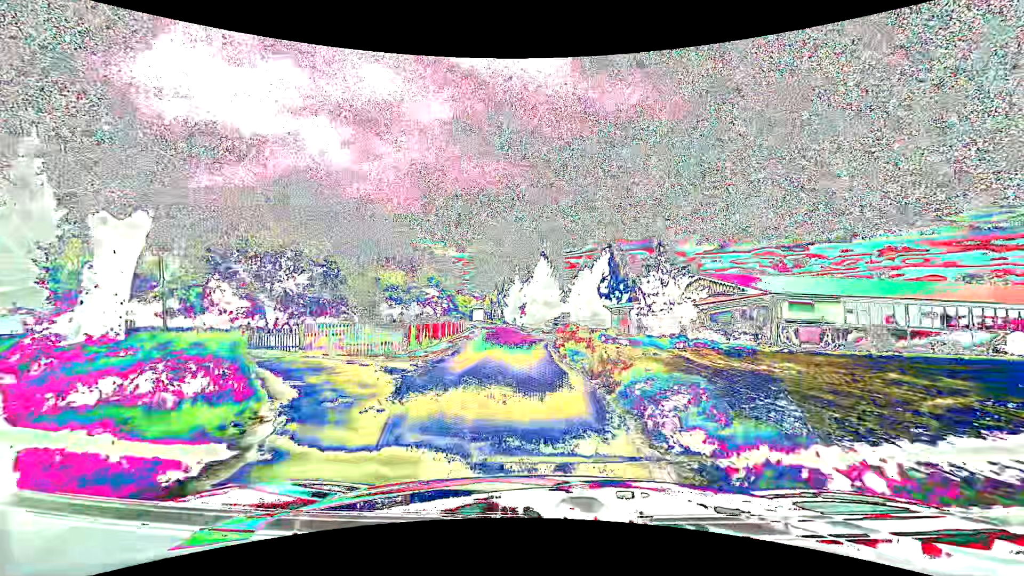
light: Day
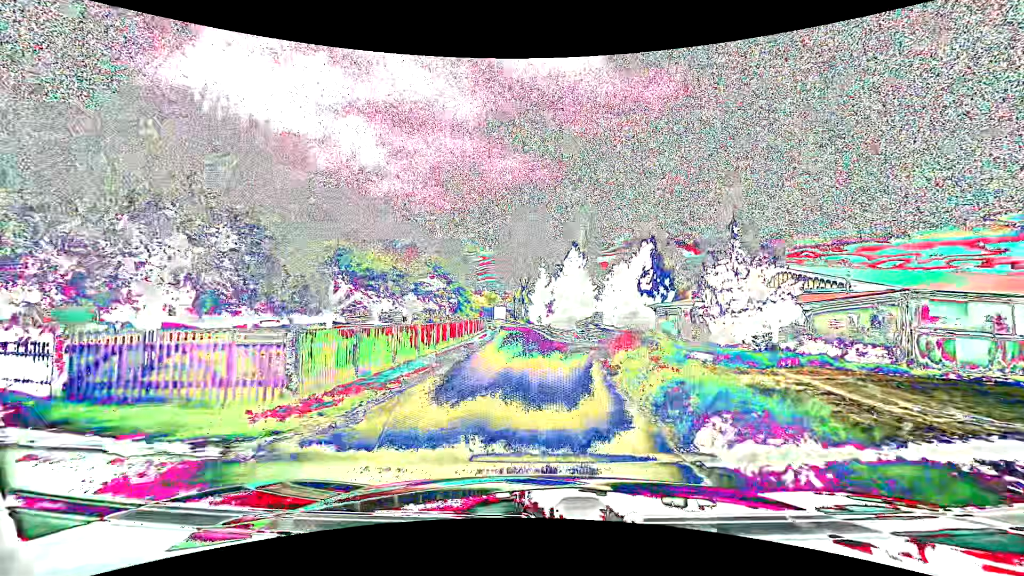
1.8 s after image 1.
(-0.4, +10.2) m; -4°
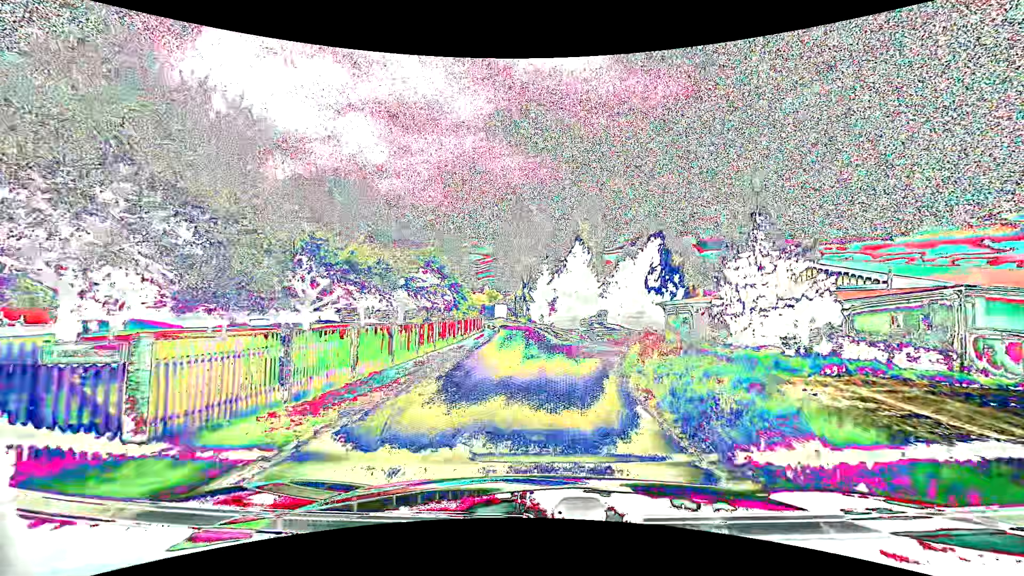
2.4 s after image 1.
(0.0, +3.2) m; 0°
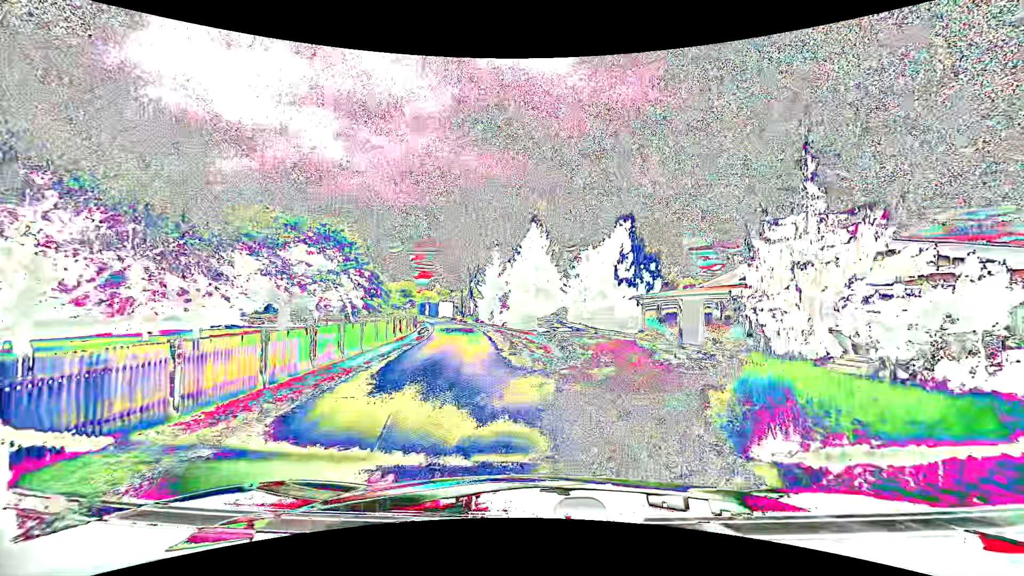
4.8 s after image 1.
(+0.4, +11.7) m; +5°
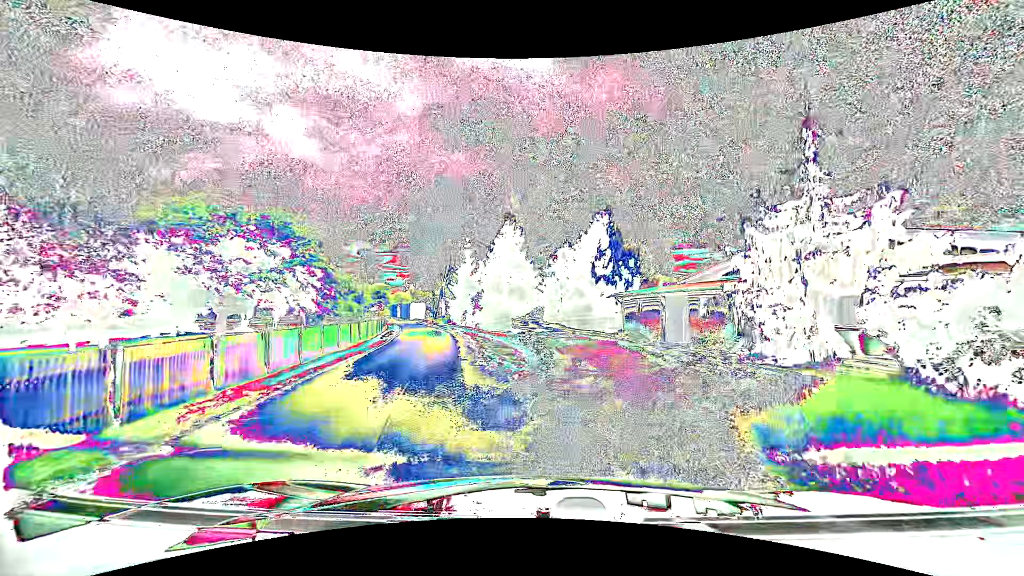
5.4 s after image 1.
(+0.1, +2.7) m; +4°
